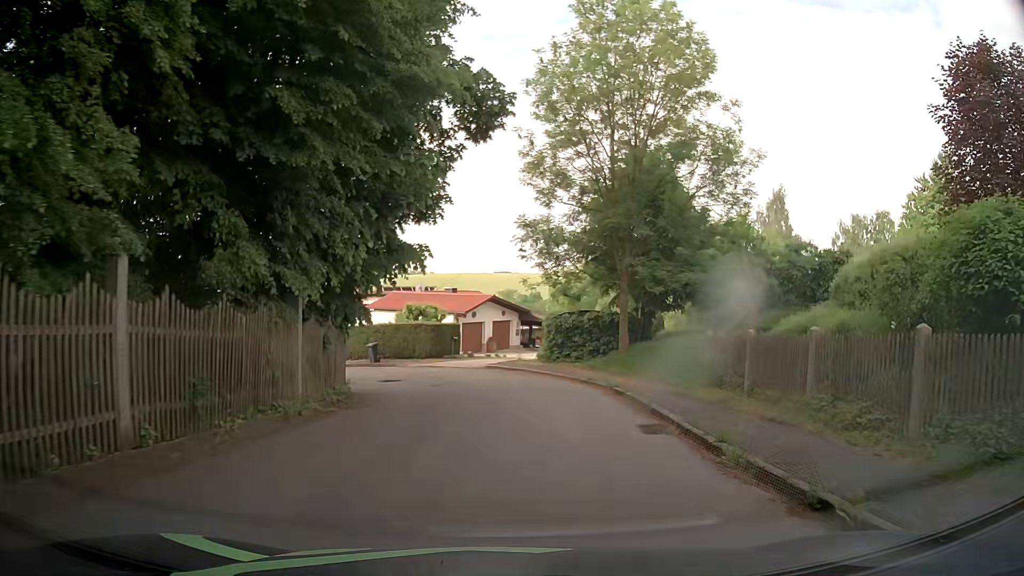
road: residential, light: Day
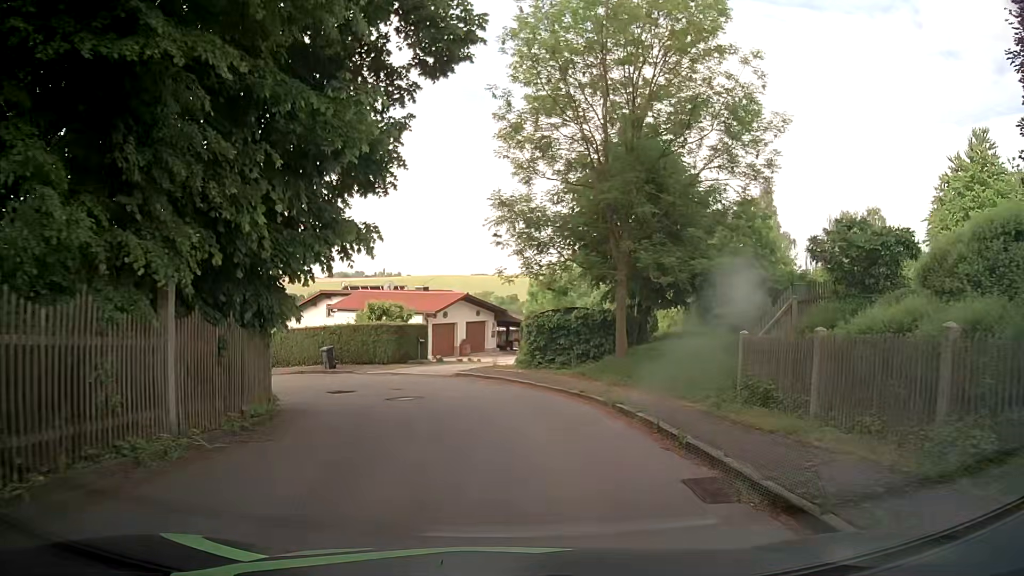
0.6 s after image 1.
(+0.1, +4.2) m; +2°
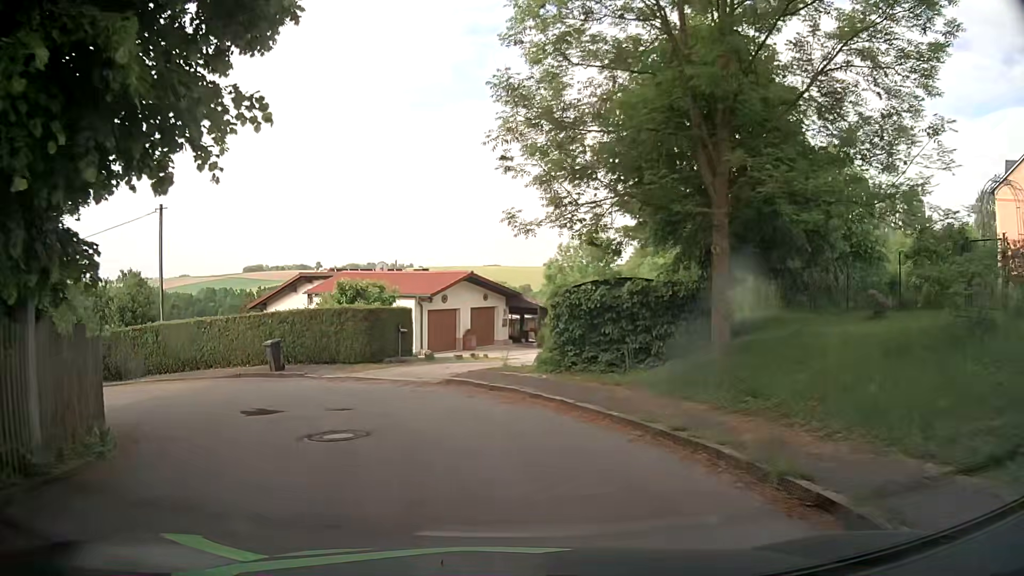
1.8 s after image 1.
(+0.1, +8.2) m; 0°
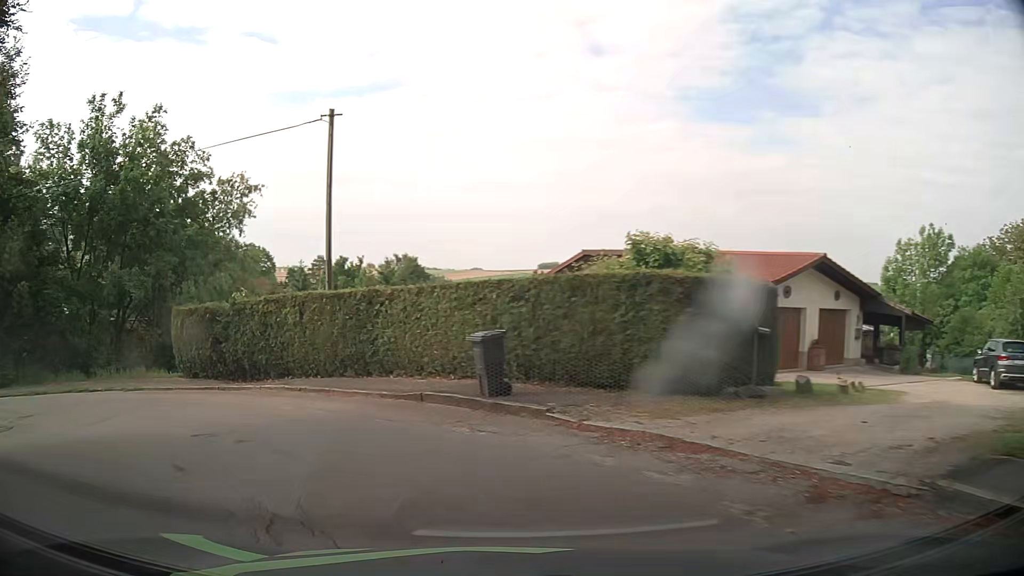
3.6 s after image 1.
(-1.7, +10.7) m; -23°
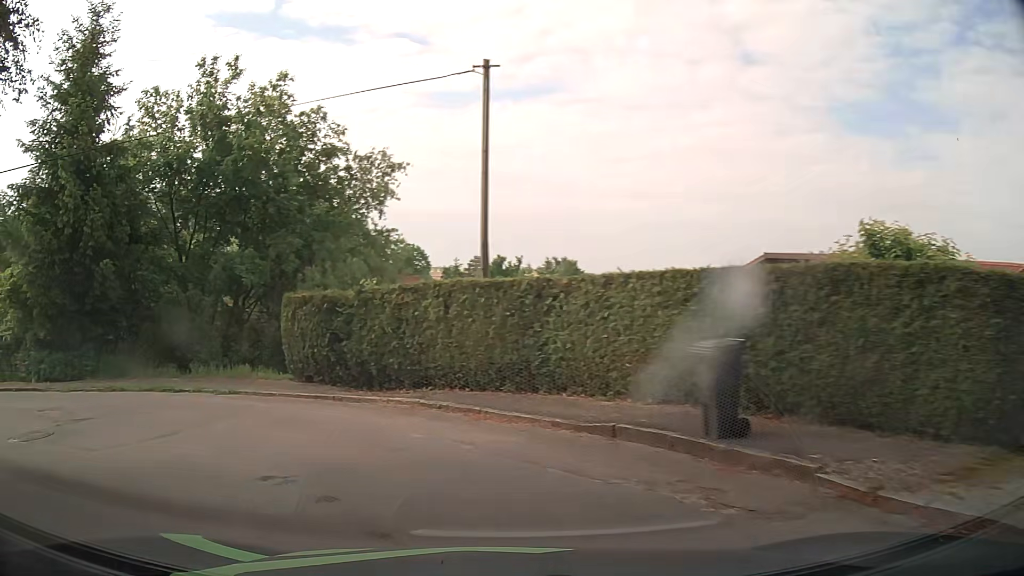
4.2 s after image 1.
(-0.4, +3.3) m; -13°
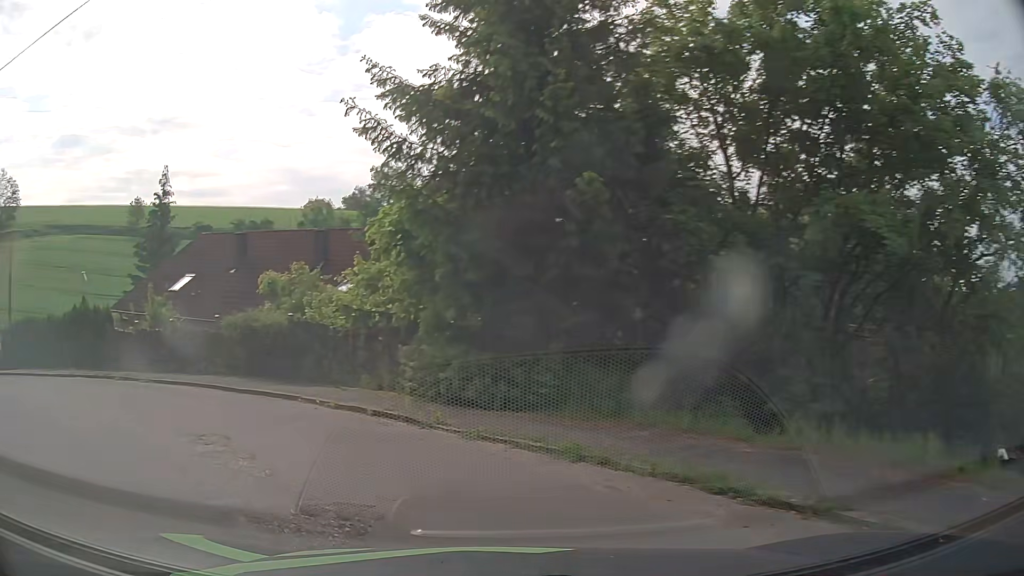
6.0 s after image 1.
(-3.7, +8.5) m; -46°
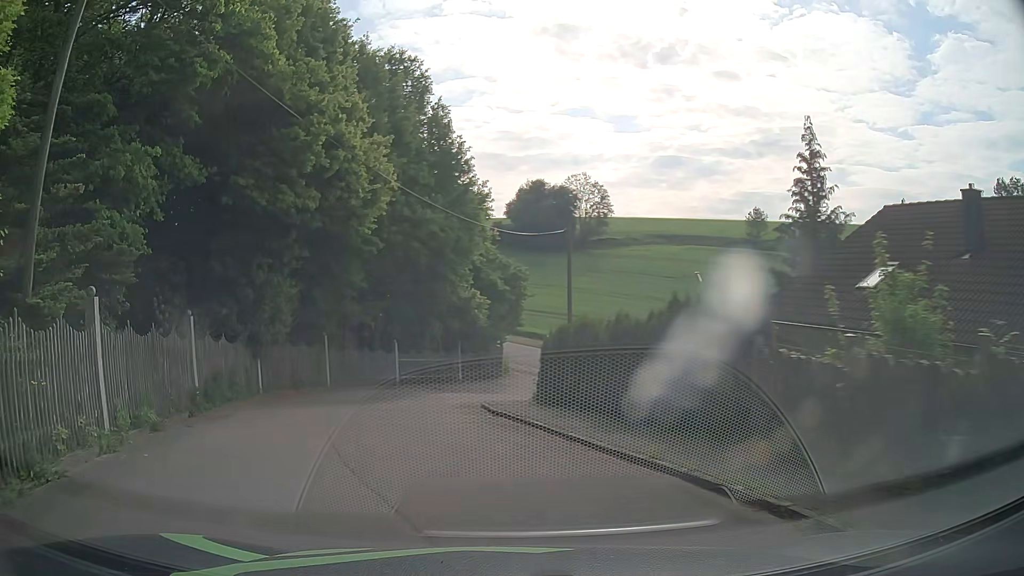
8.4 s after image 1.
(-6.1, +11.1) m; -53°
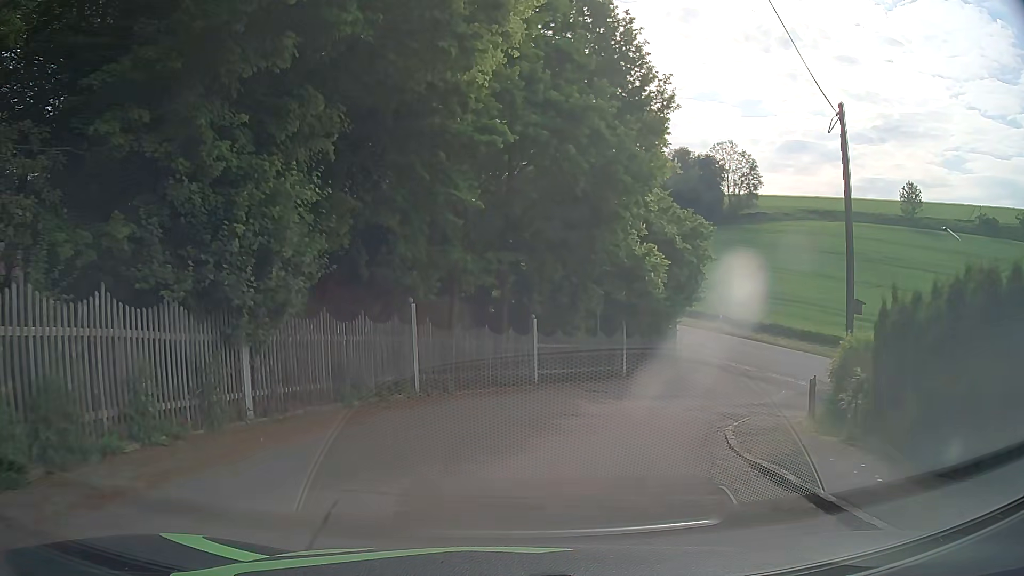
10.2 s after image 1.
(-1.8, +11.7) m; -12°
